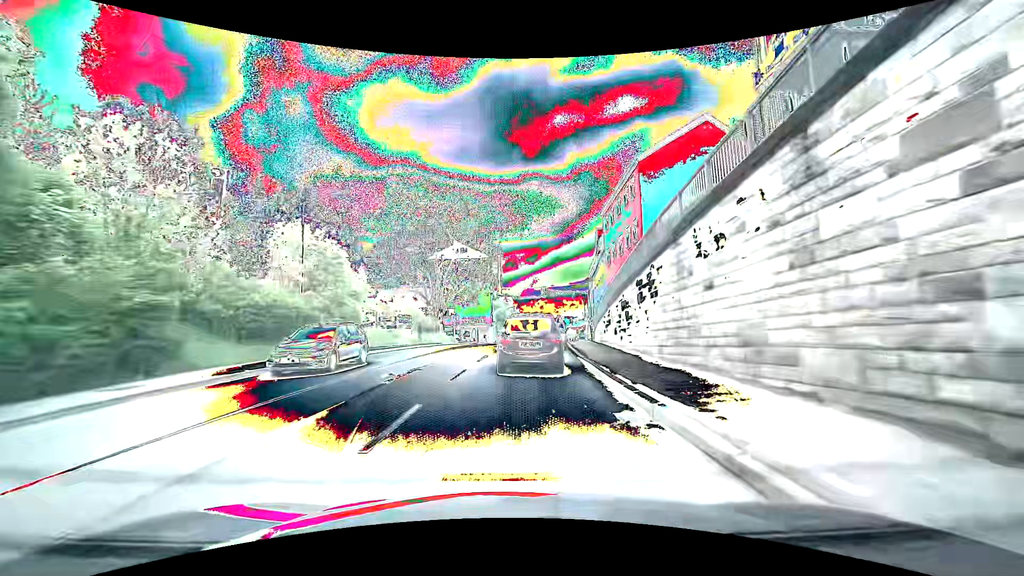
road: tertiary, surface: asphalt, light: Day
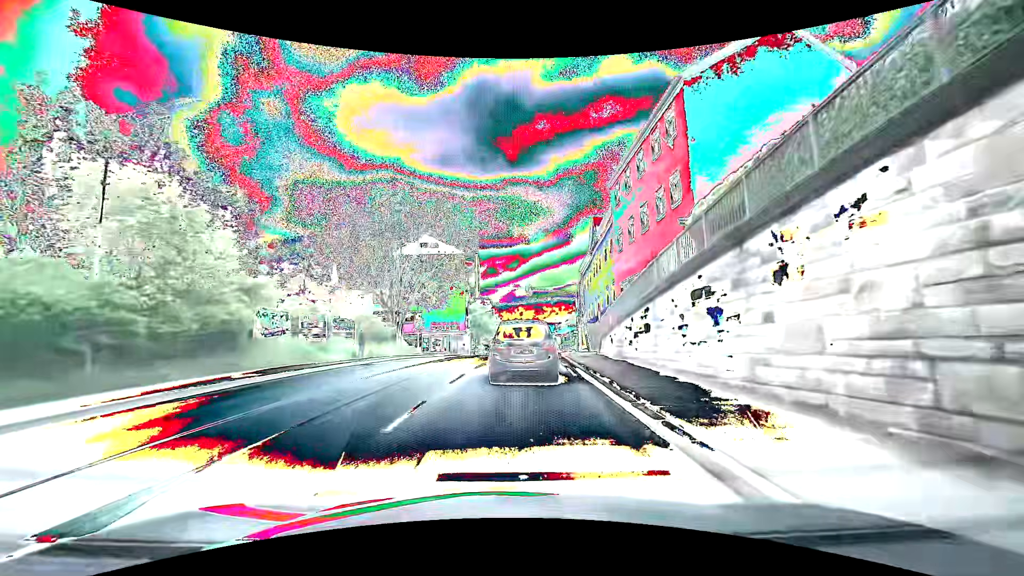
(+0.3, +10.6) m; +3°
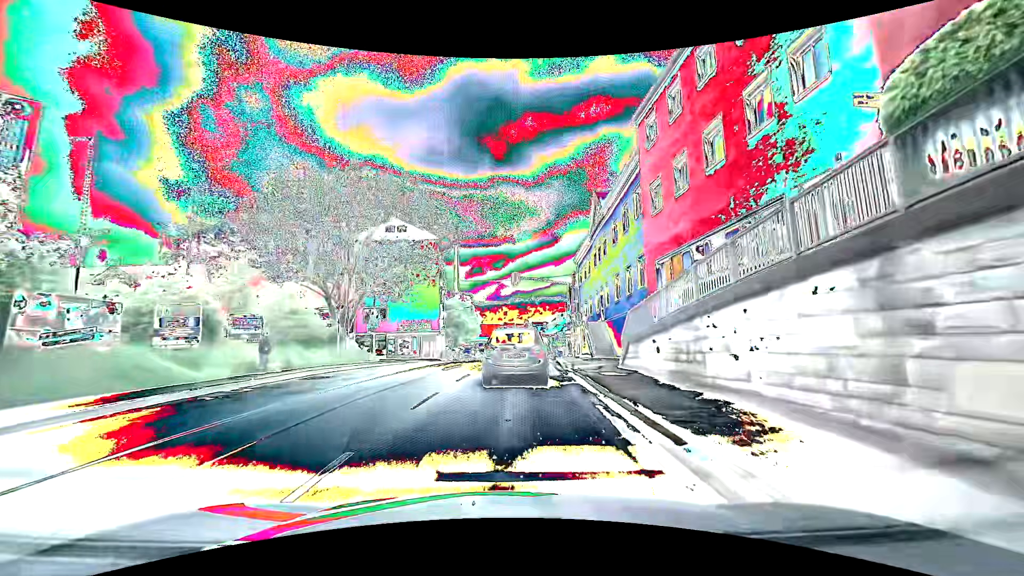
(+0.1, +9.8) m; +2°
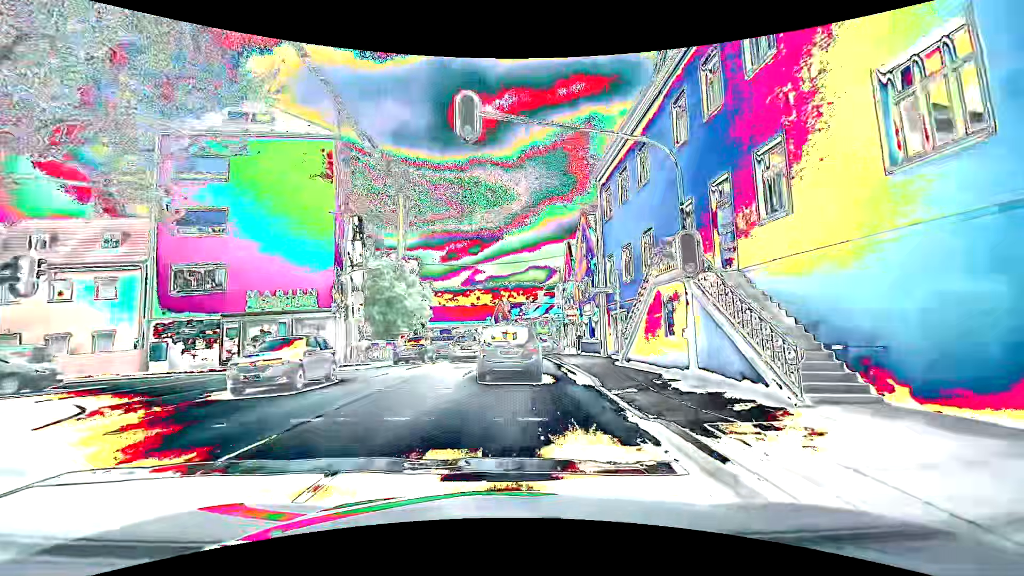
(+0.5, +26.0) m; +3°
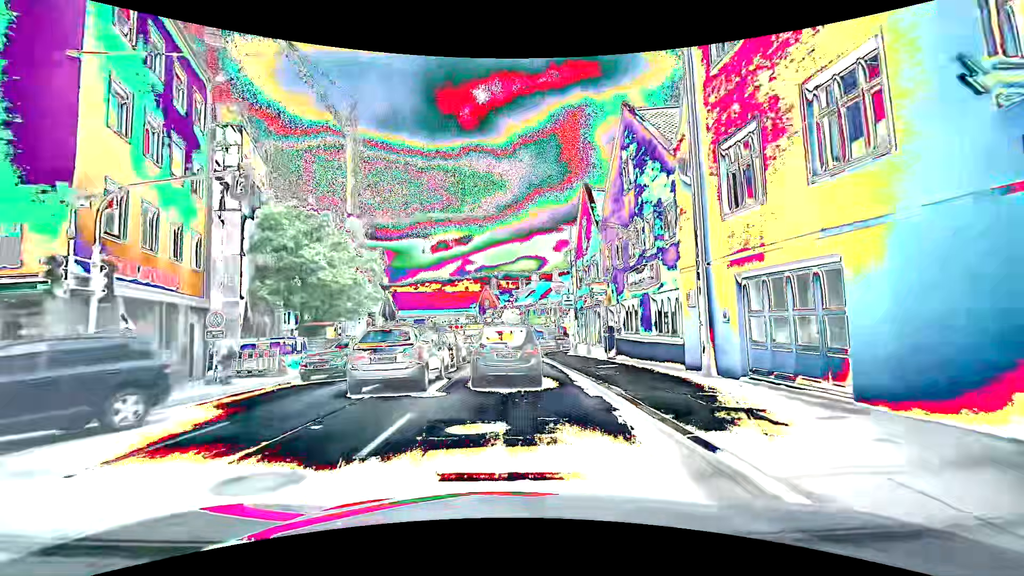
(+0.2, +15.9) m; 0°
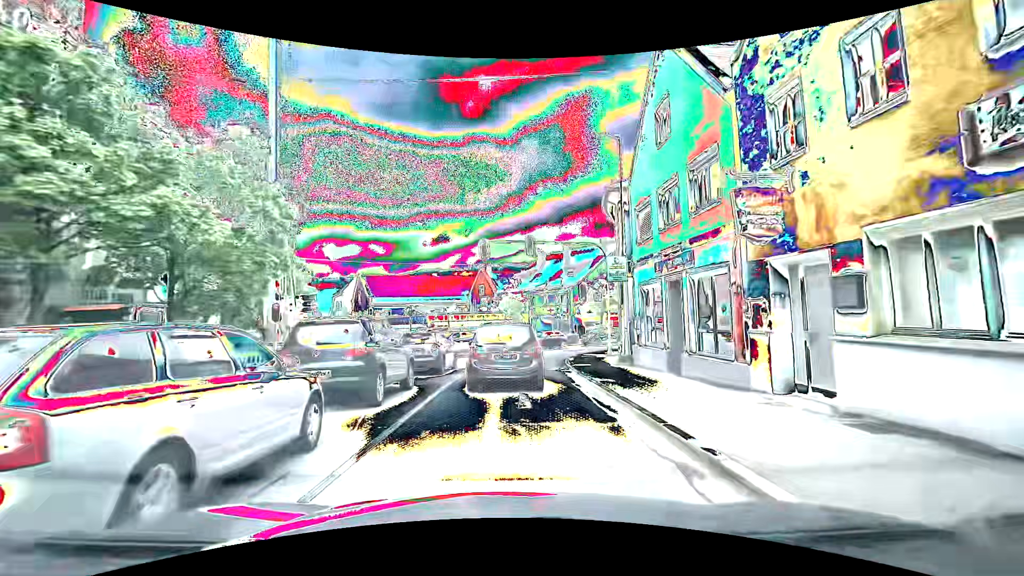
(+0.2, +14.9) m; +1°
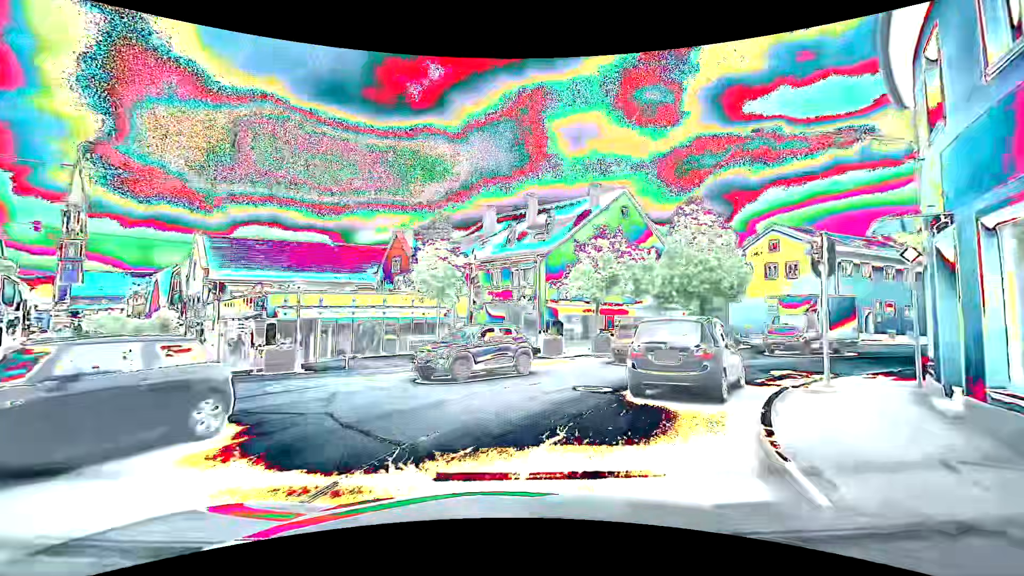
(+0.5, +22.6) m; +8°
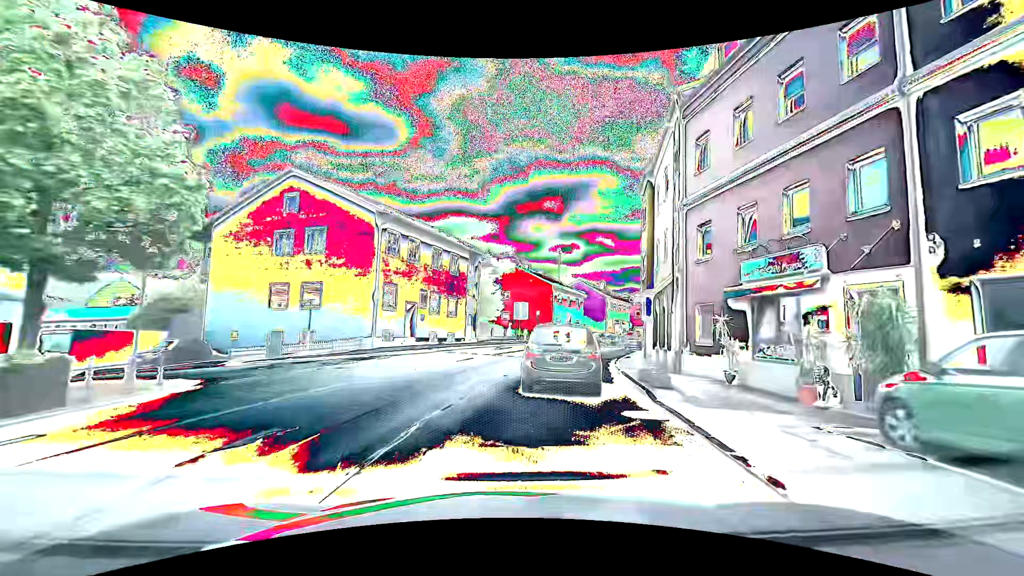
(+10.1, +20.1) m; +49°
(+1, +10) (+2, +20) (+5, +30) (+8, +39) (+12, +48) (+16, +57) (+20, +66) (+25, +75) (+30, +84) (+36, +92) m
